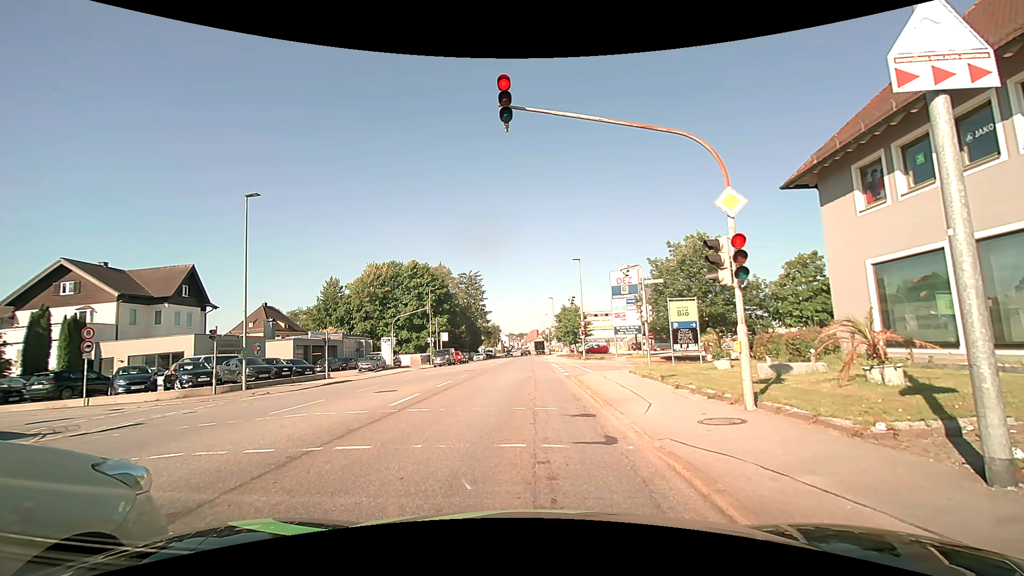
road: tertiary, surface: asphalt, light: Day
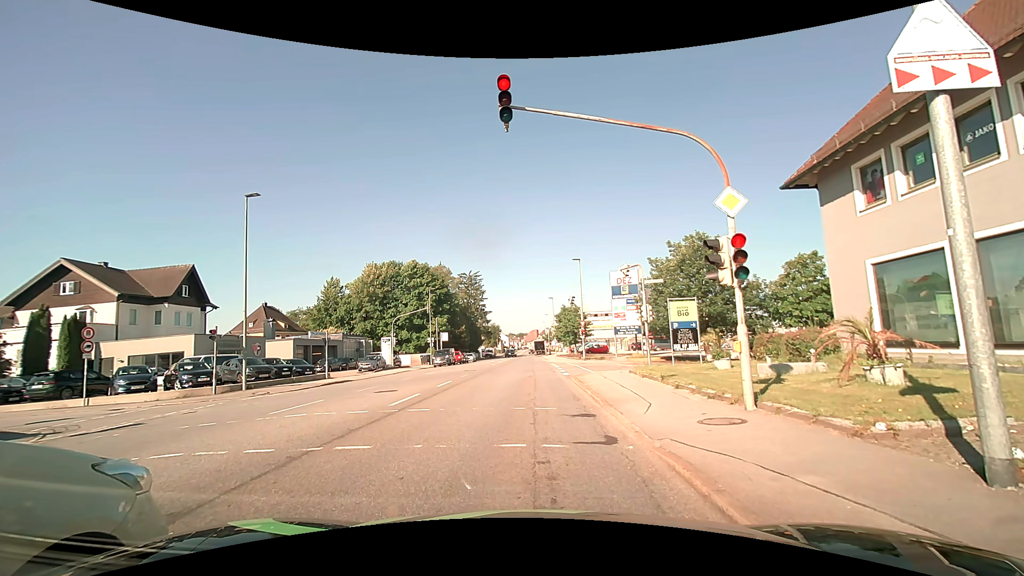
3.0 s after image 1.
(0.0, 0.0) m; 0°
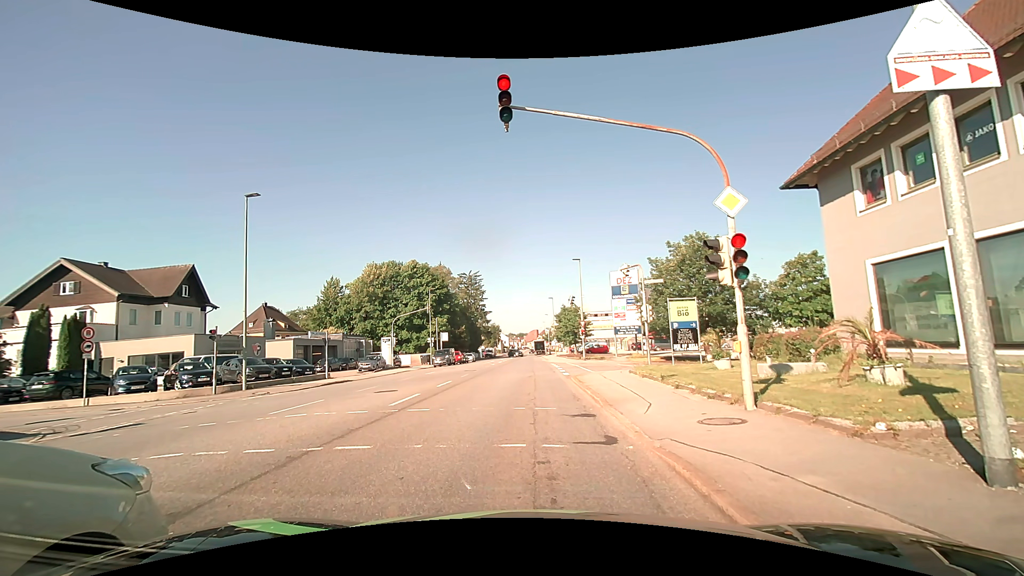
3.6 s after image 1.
(0.0, 0.0) m; 0°
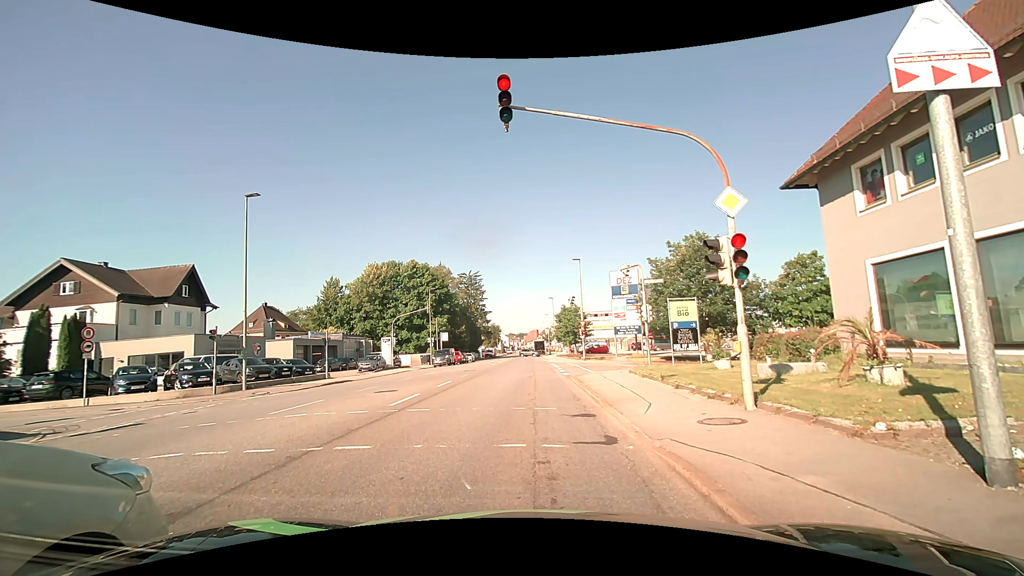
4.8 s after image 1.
(0.0, 0.0) m; 0°
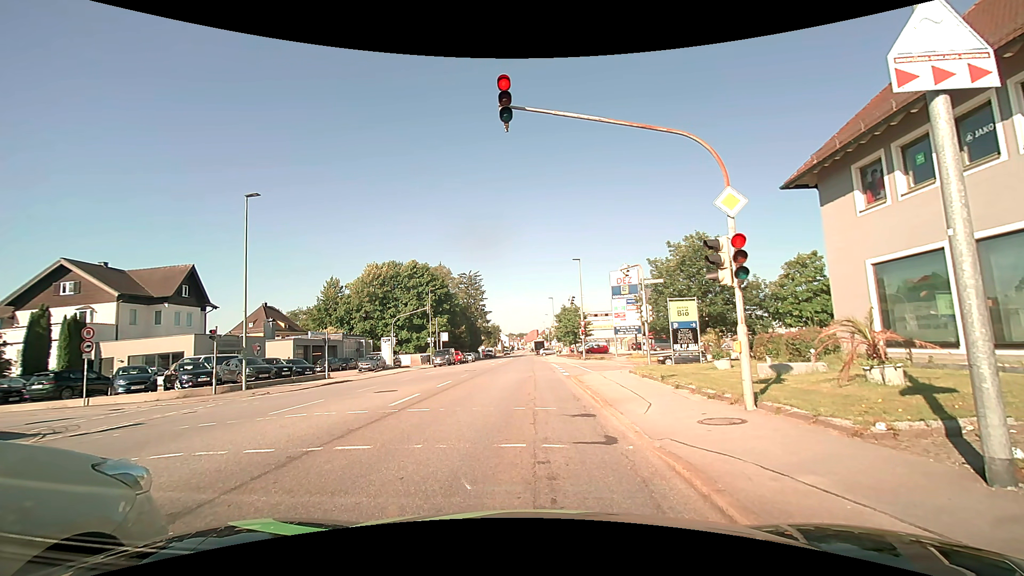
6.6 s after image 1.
(0.0, 0.0) m; 0°
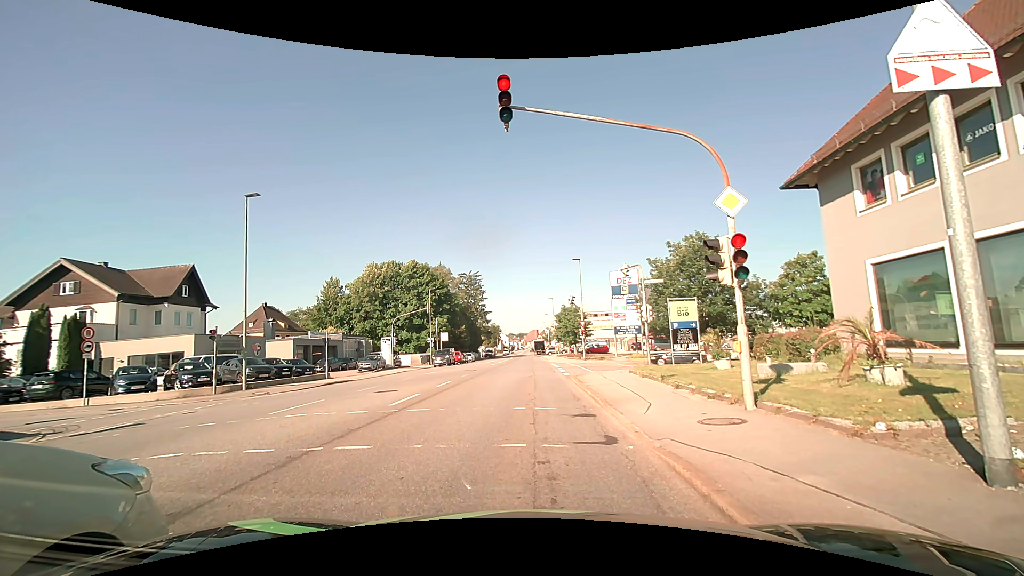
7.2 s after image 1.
(0.0, 0.0) m; 0°
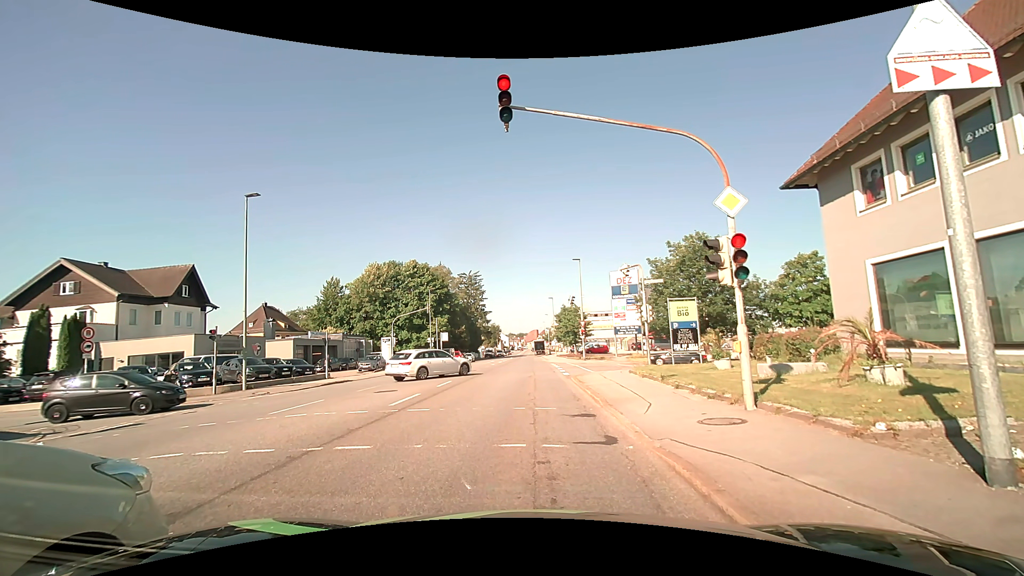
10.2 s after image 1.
(0.0, 0.0) m; 0°
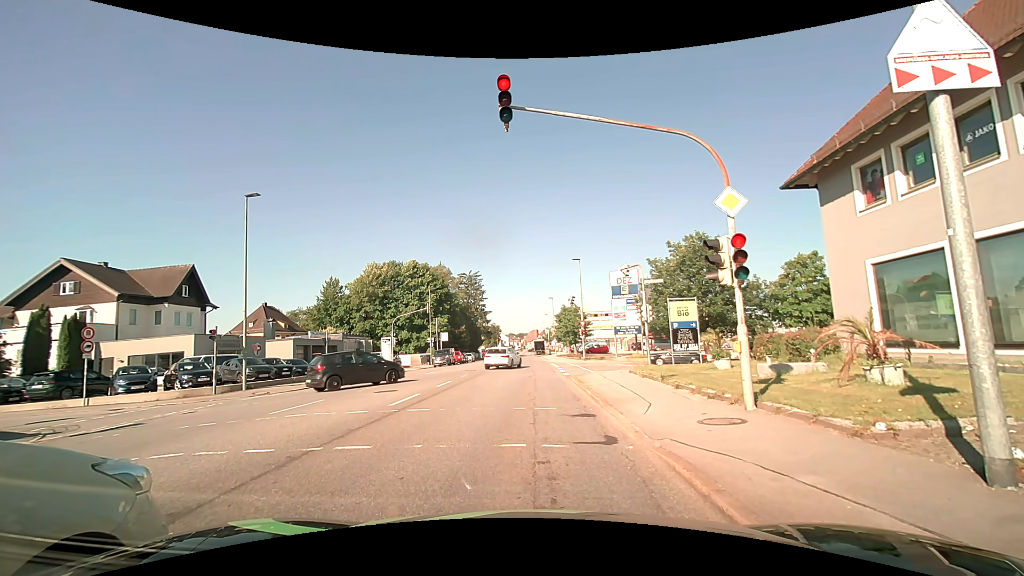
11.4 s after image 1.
(0.0, 0.0) m; 0°
(0, +10) (0, +20) (0, +30) (0, +40) (0, +50) (+1, +60) (+1, +70) (+1, +80) (+1, +90) (+1, +100) m
